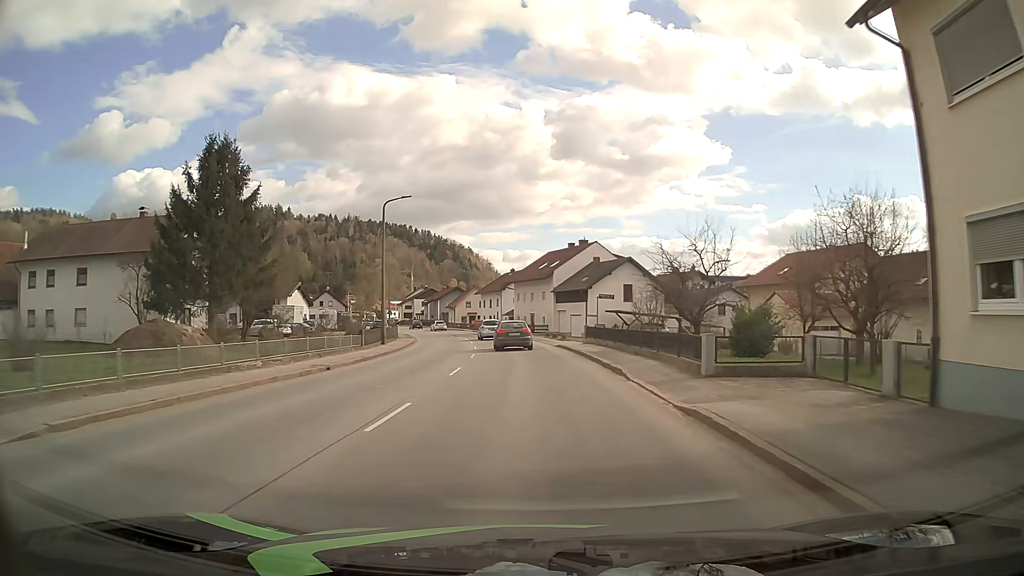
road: secondary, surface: asphalt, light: Day
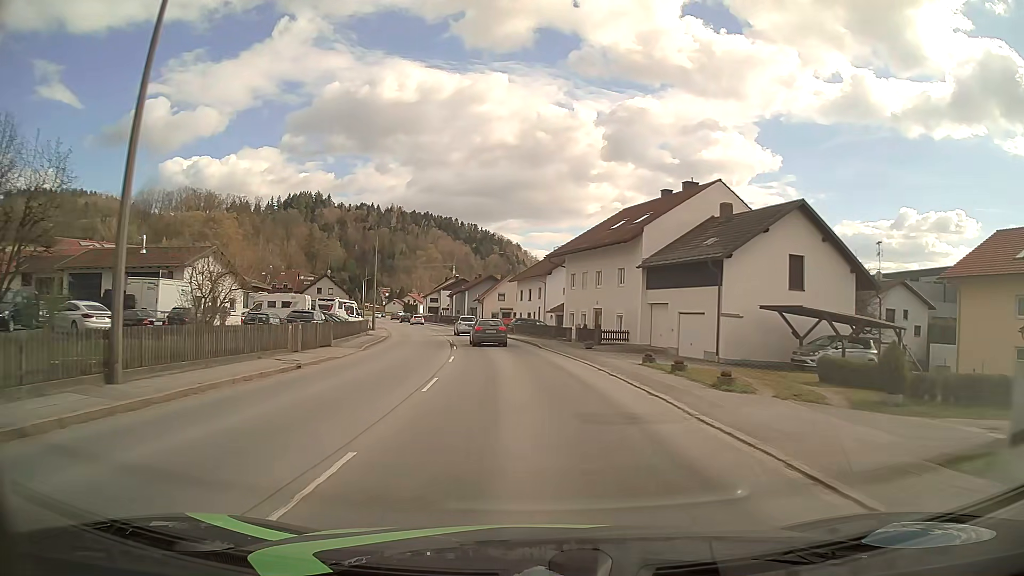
(-1.0, +31.6) m; -4°
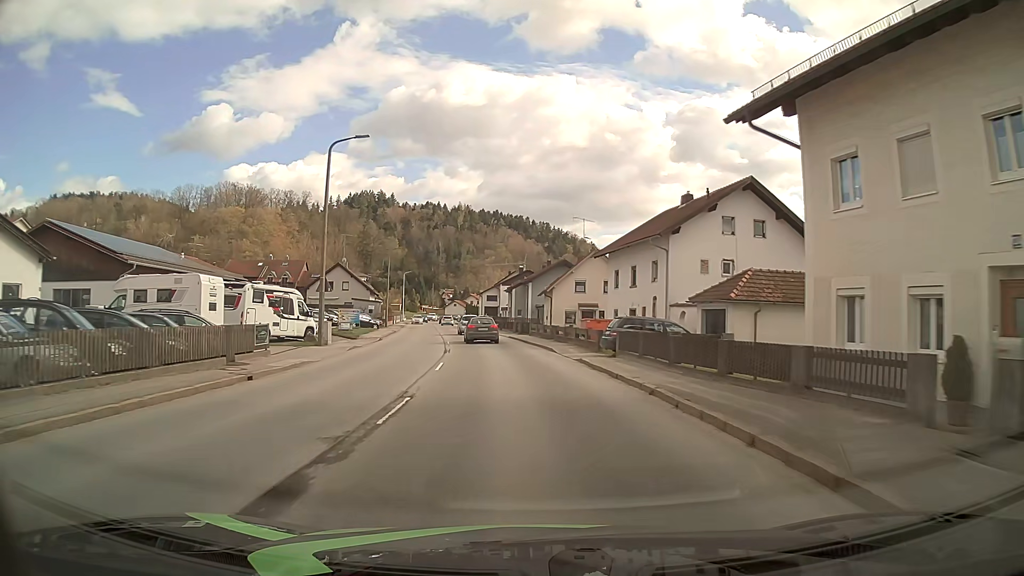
(-1.8, +31.6) m; -6°
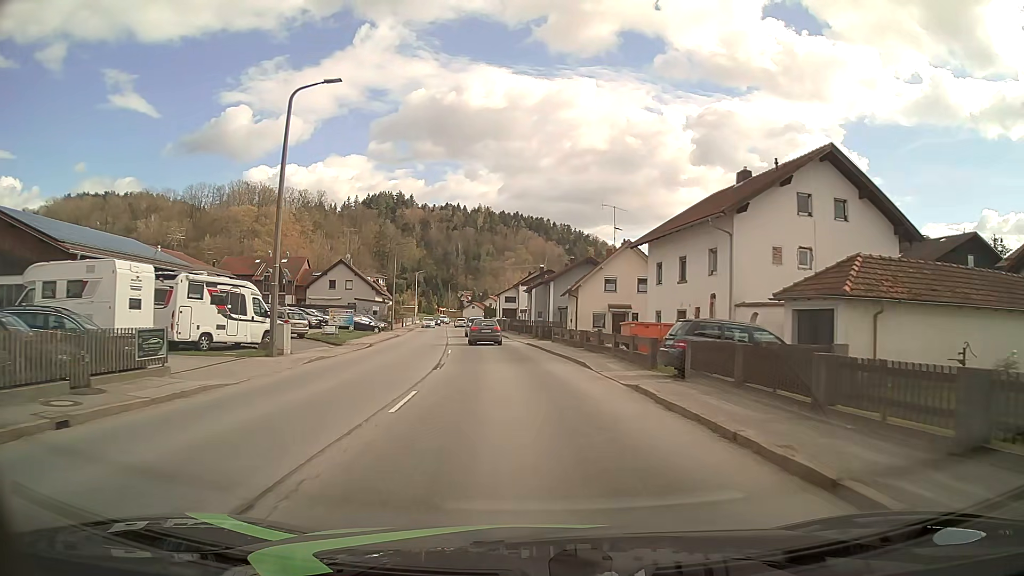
(-0.1, +7.9) m; -2°
(0, +10) (-1, +20) (-2, +30) (-3, +40) (-4, +50) (-5, +60) (-7, +70) (-8, +80) (-9, +89) (-10, +99) m
